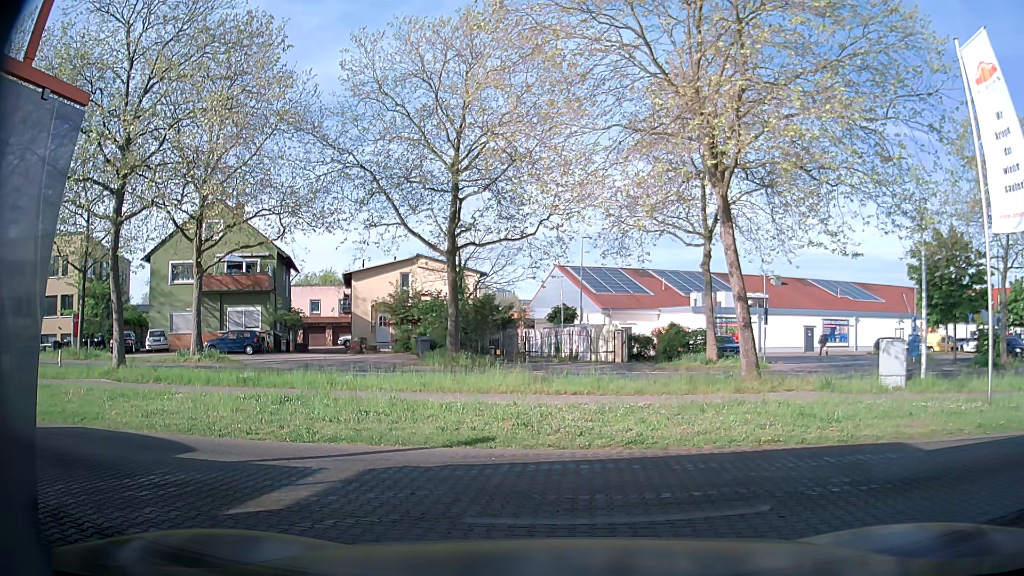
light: Day
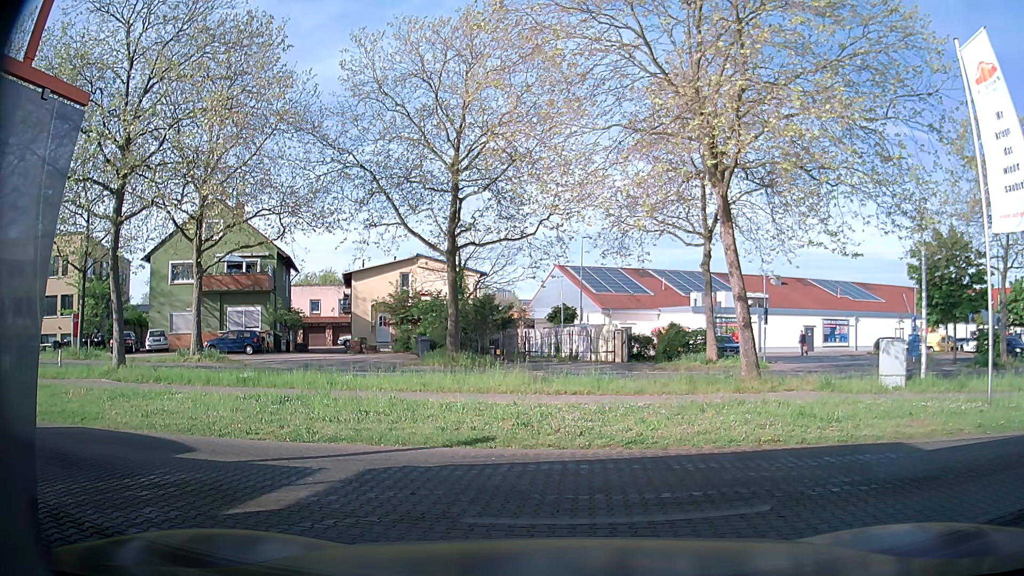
(0.0, 0.0) m; 0°
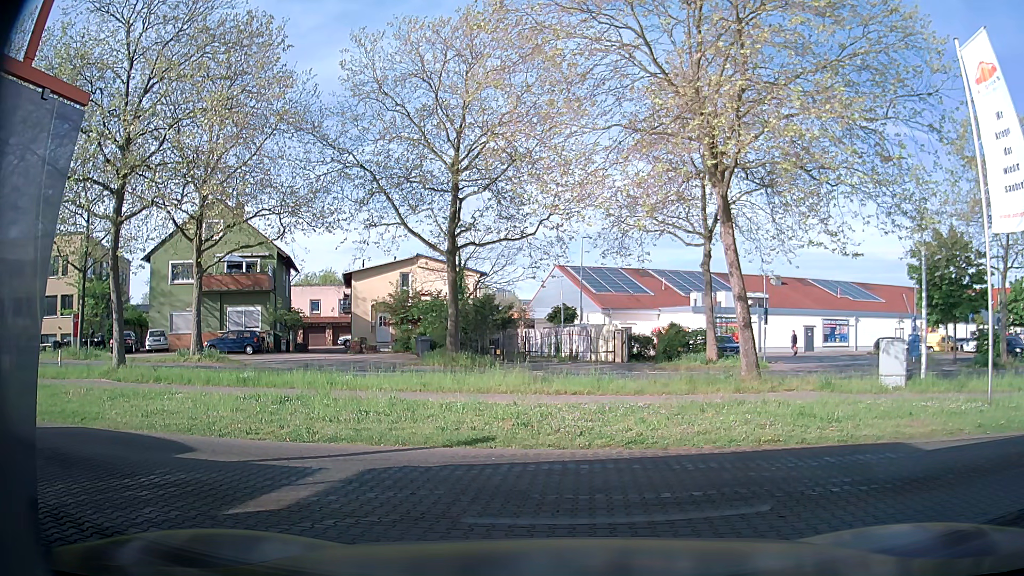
(0.0, 0.0) m; 0°
